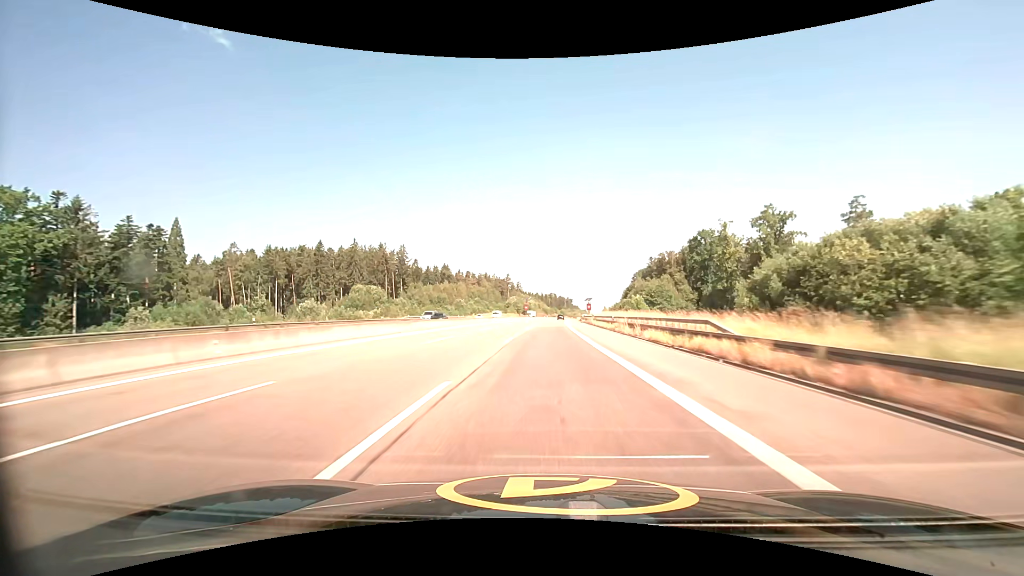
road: motorway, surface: asphalt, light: Day
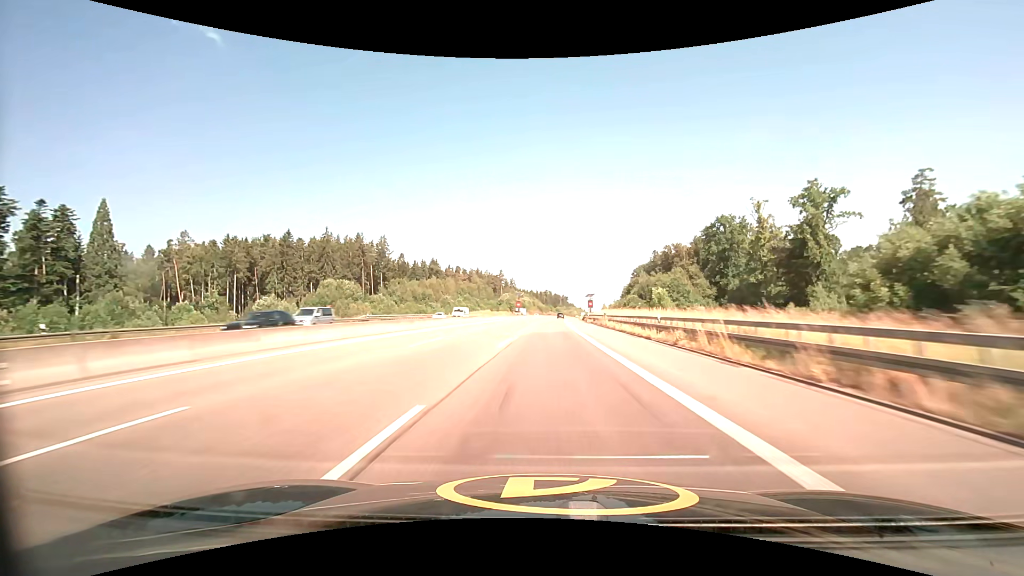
(+0.1, +20.3) m; 0°
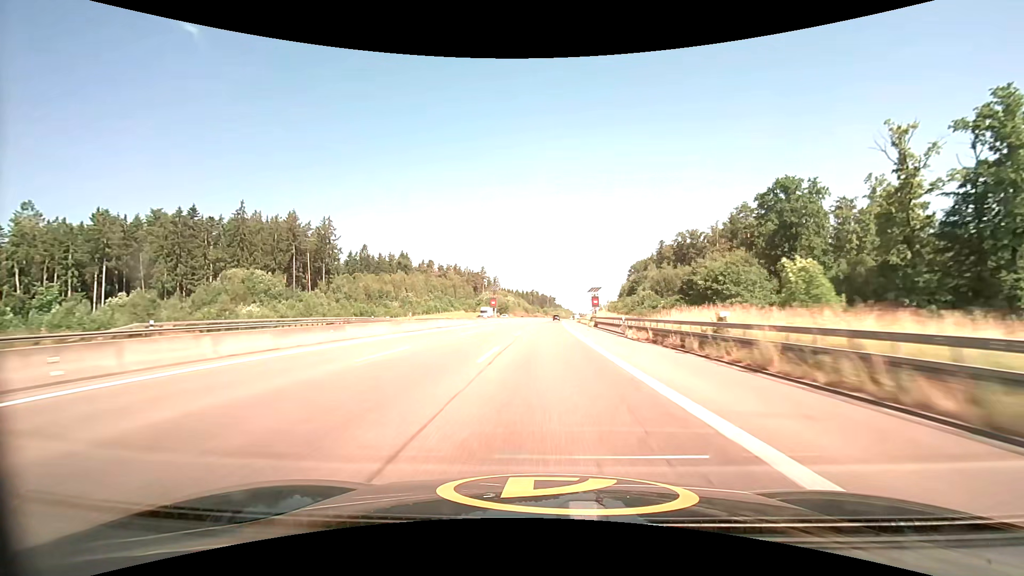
(+0.5, +40.8) m; +2°
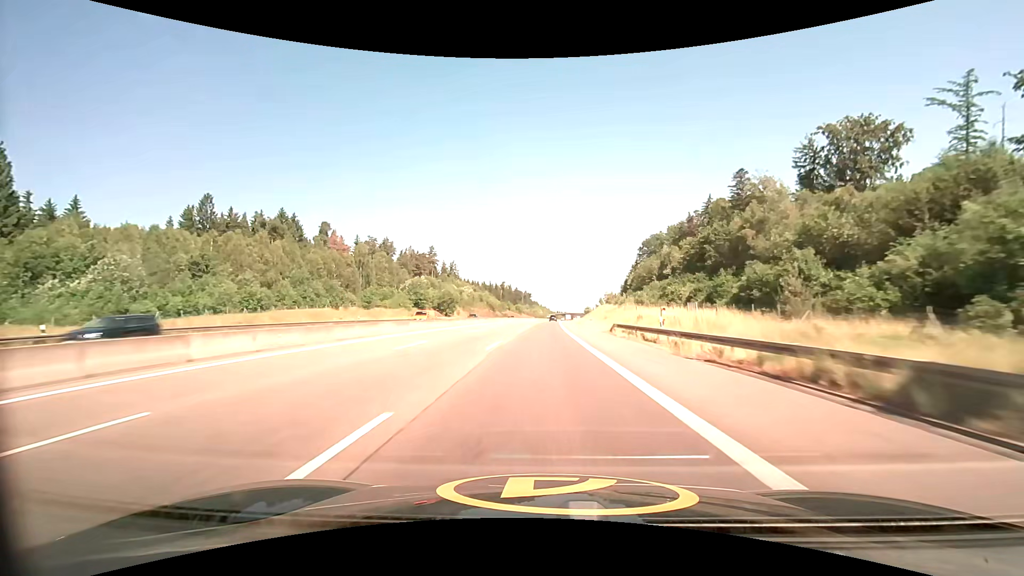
(+2.6, +102.4) m; +3°
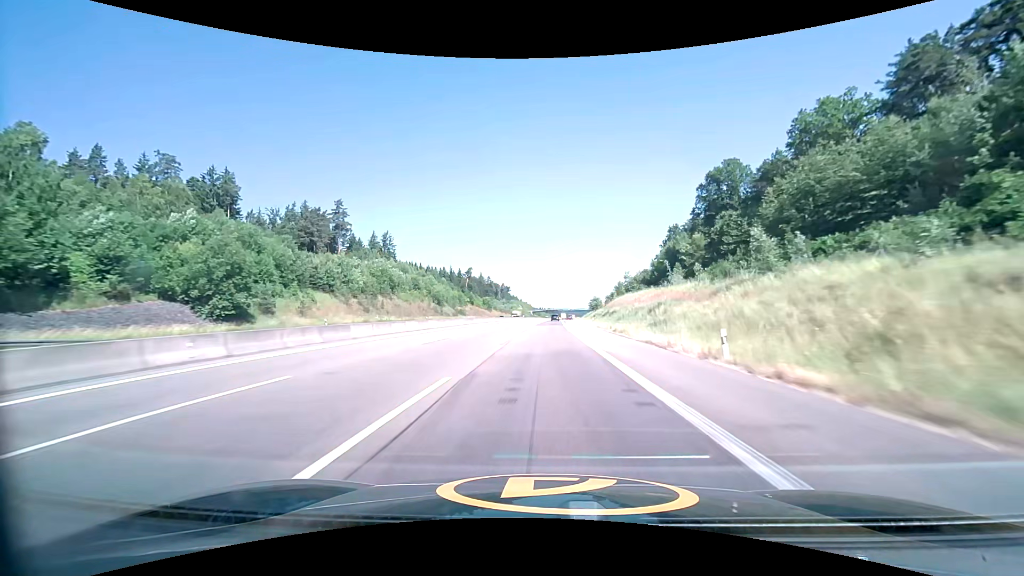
(+2.0, +103.2) m; +2°
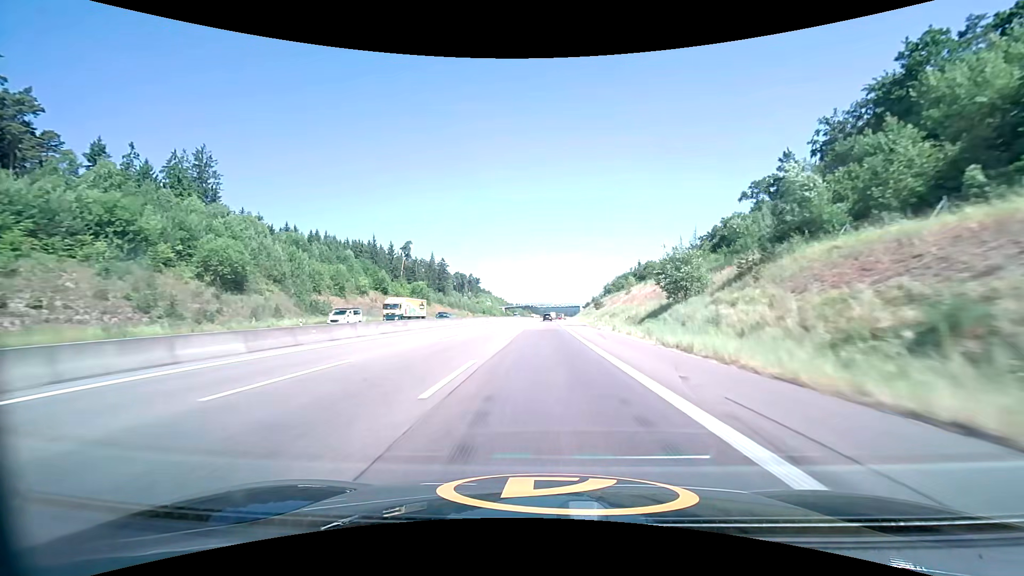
(+2.2, +103.5) m; +2°
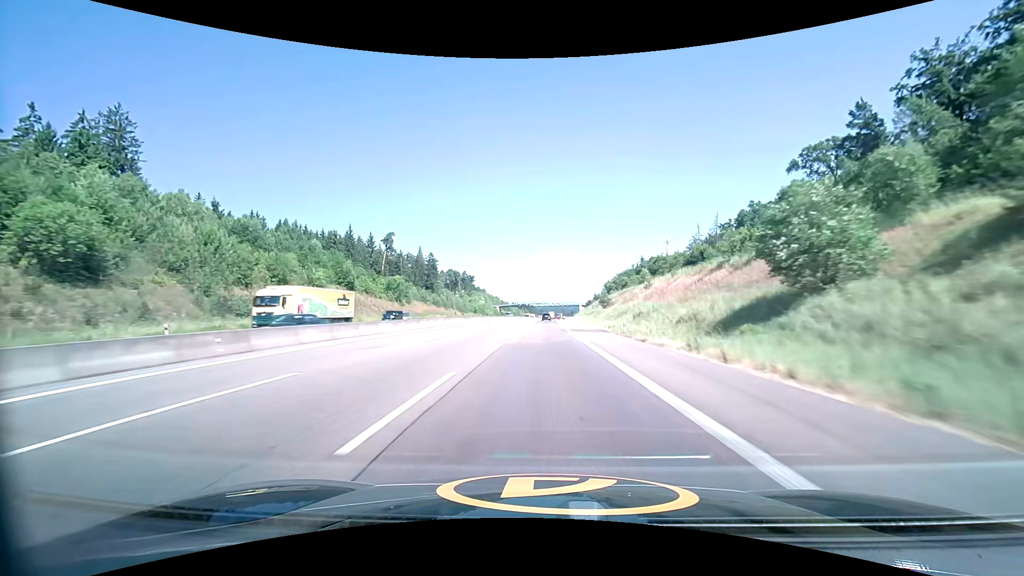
(+0.1, +20.7) m; 0°
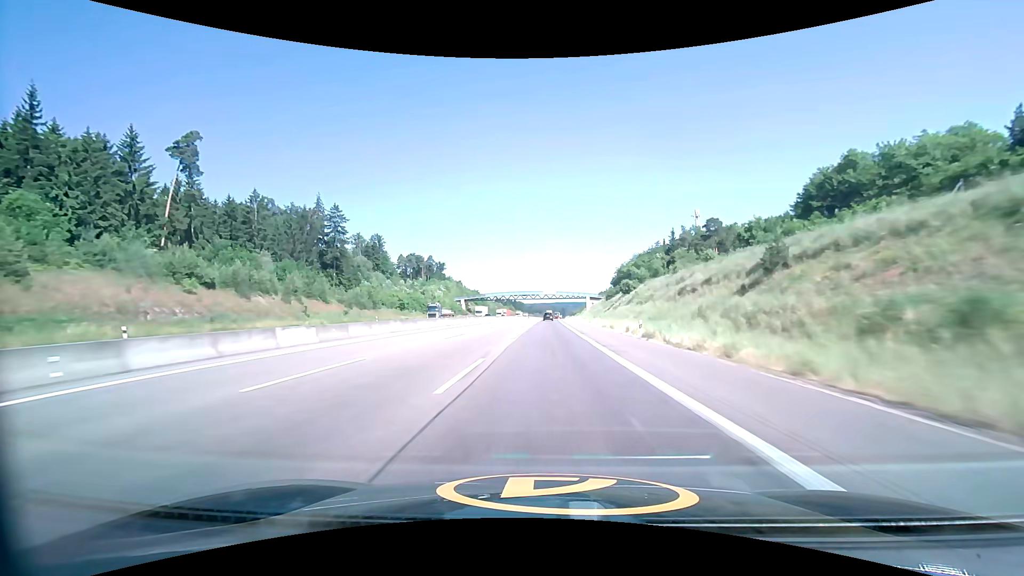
(+1.0, +103.6) m; +1°
(0, +10) (0, +20) (0, +30) (0, +40) (0, +50) (+1, +60) (+1, +70) (+1, +80) (+1, +90) (+1, +100) m
